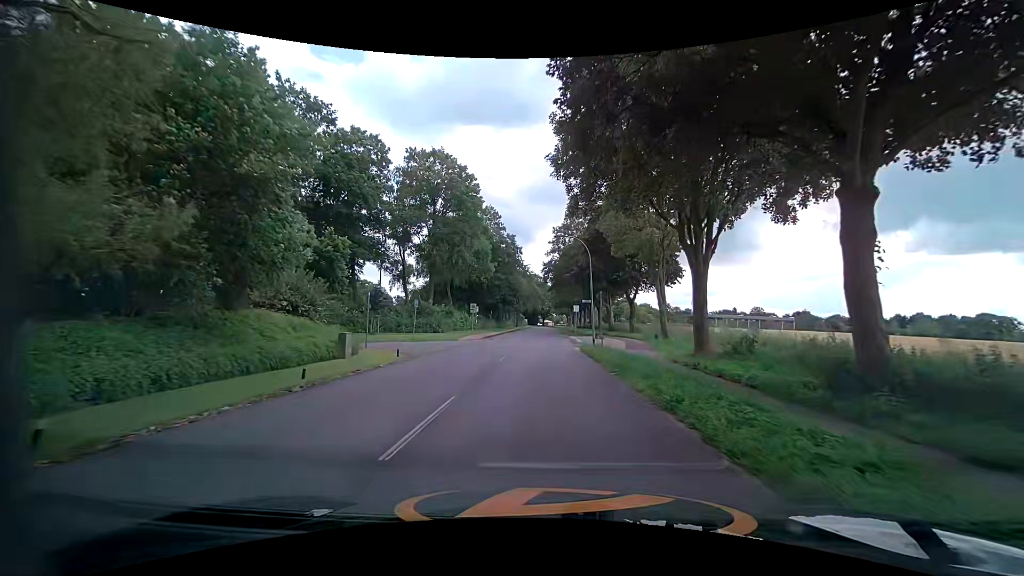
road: tertiary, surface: asphalt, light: Day
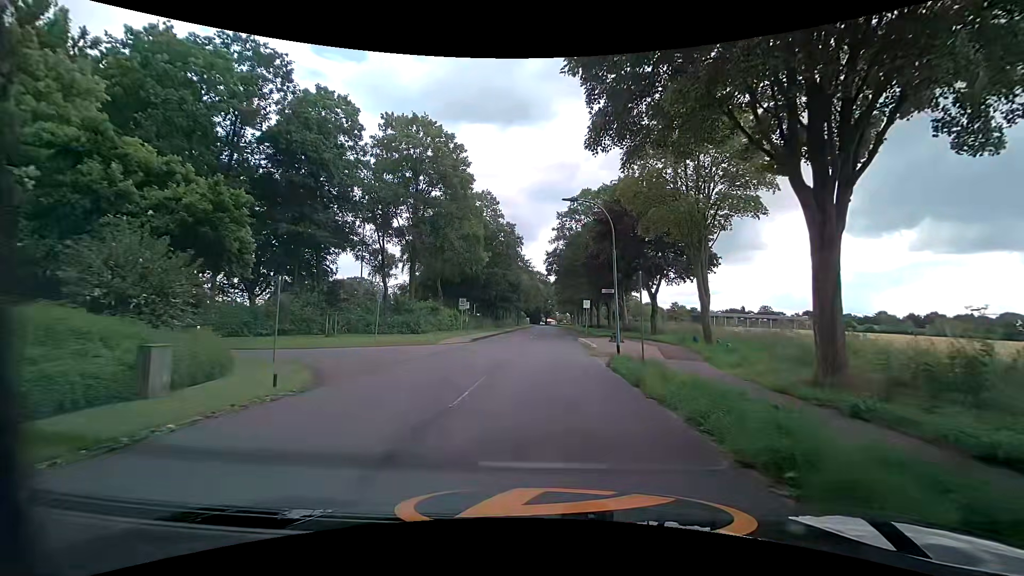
(-0.1, +8.8) m; -1°
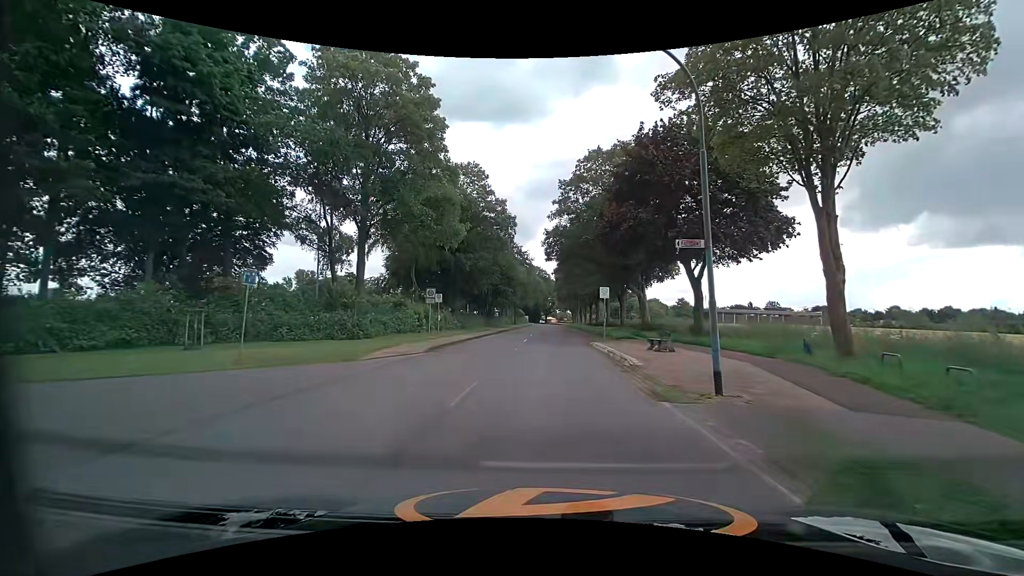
(+0.2, +12.2) m; 0°
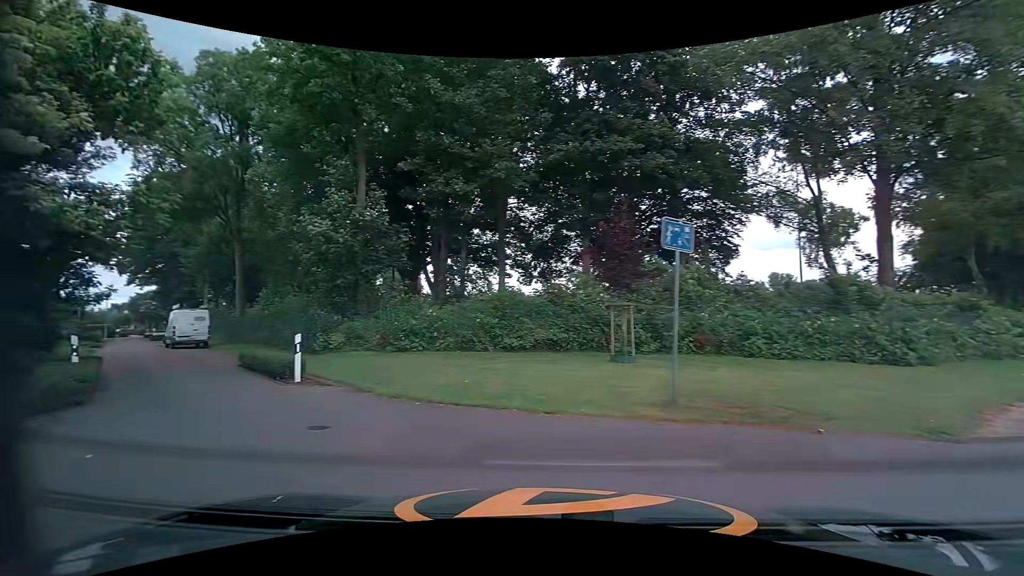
(-3.0, +9.2) m; -50°
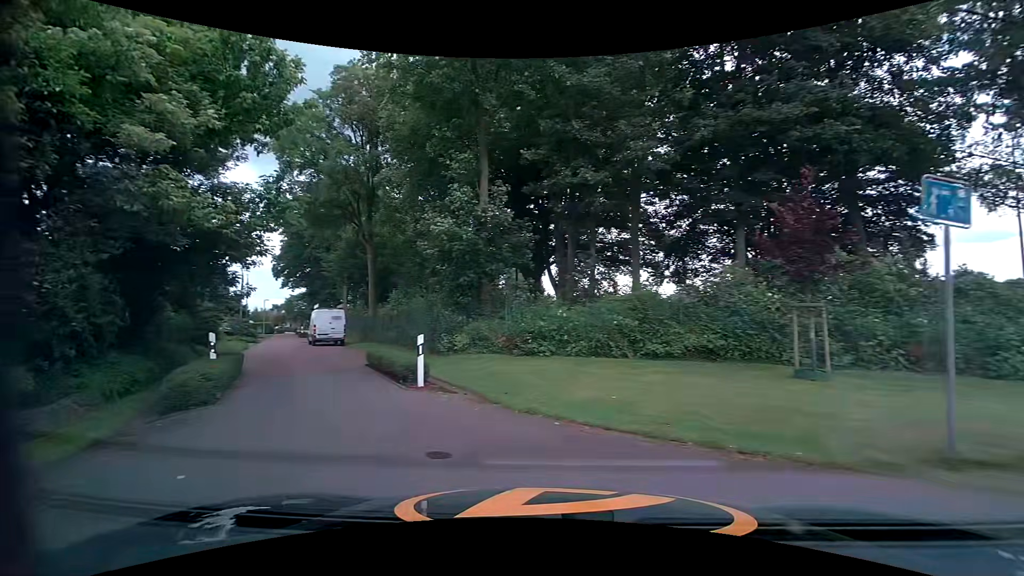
(-0.2, +1.8) m; -14°
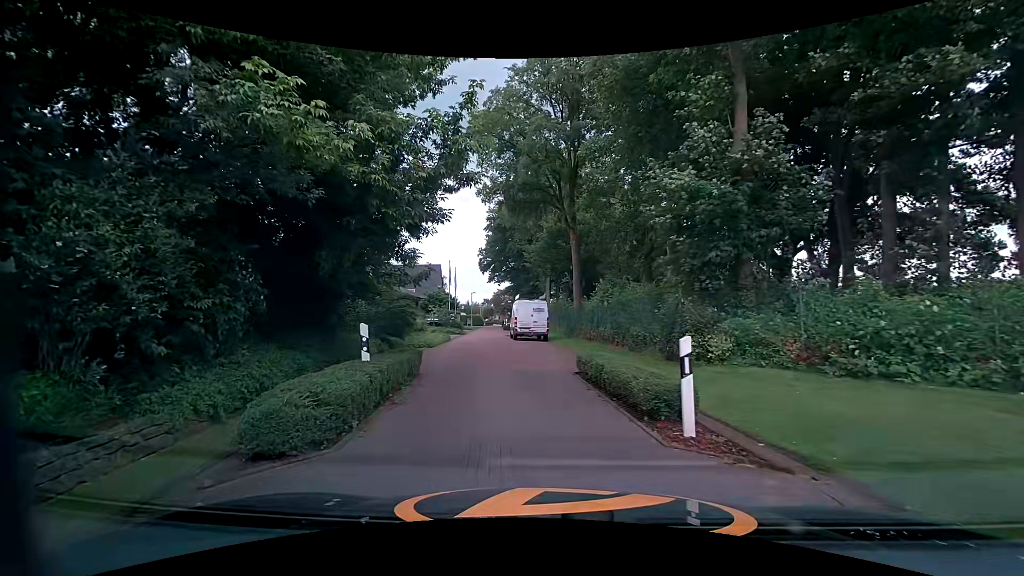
(-1.2, +5.1) m; -24°
